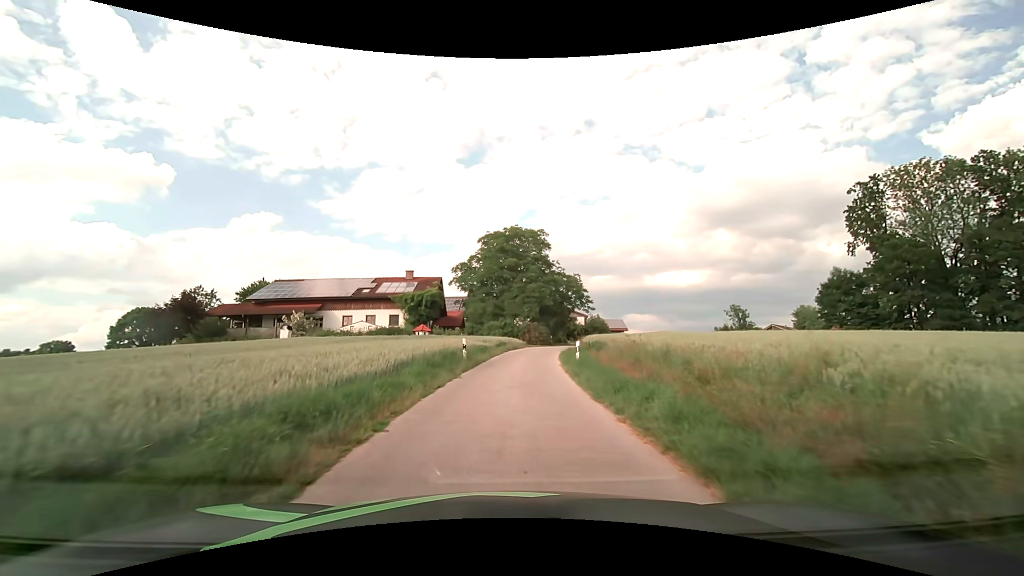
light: Day
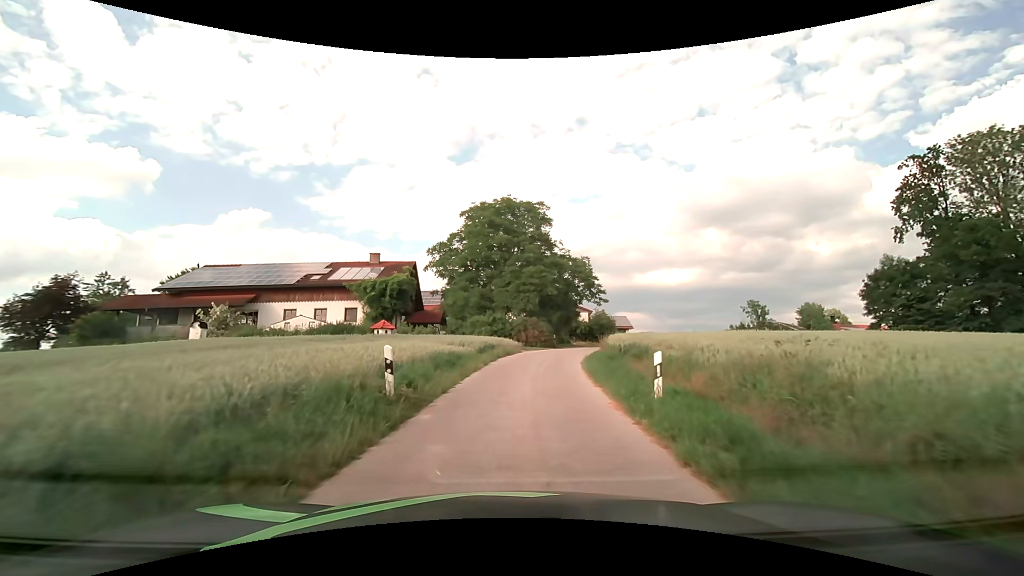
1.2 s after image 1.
(0.0, +11.8) m; +1°
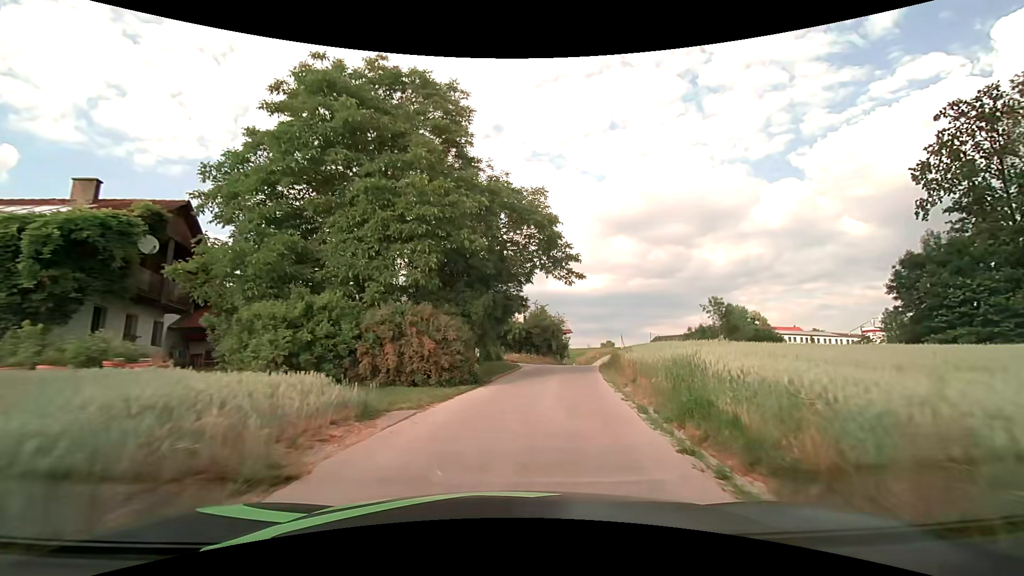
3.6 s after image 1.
(+1.6, +23.0) m; +10°
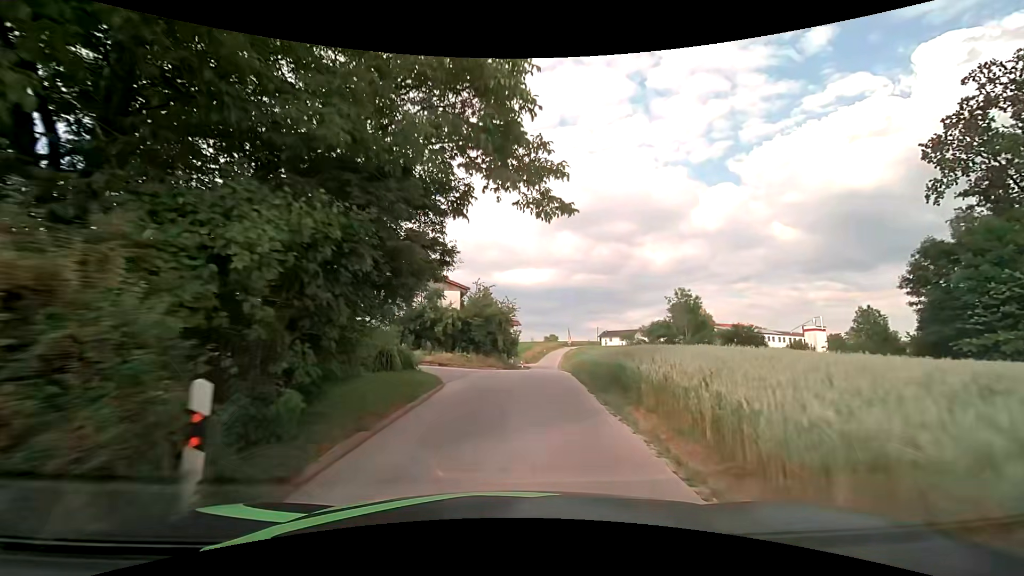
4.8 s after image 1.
(+0.7, +11.4) m; +6°
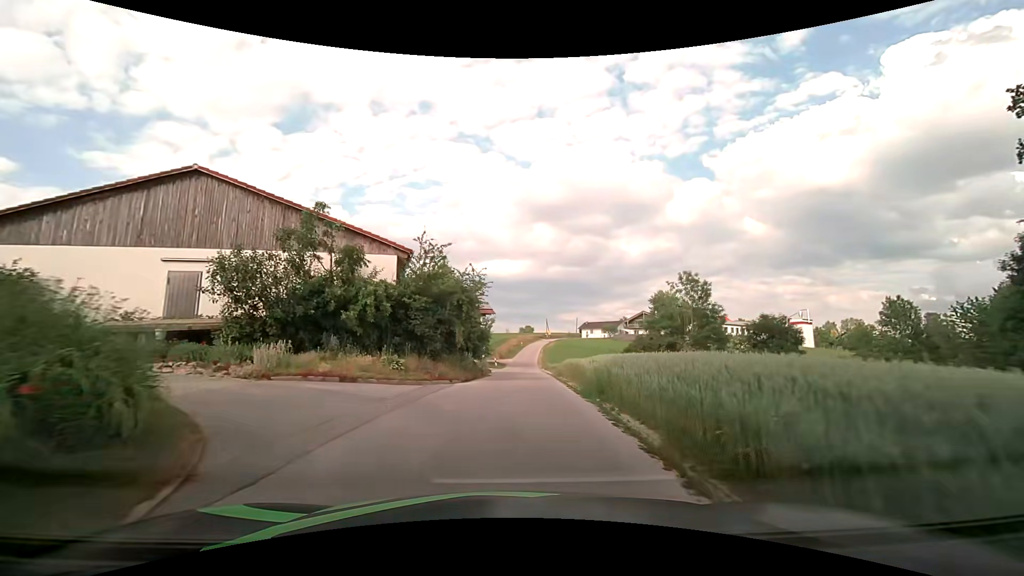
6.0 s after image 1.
(+0.4, +11.6) m; +4°
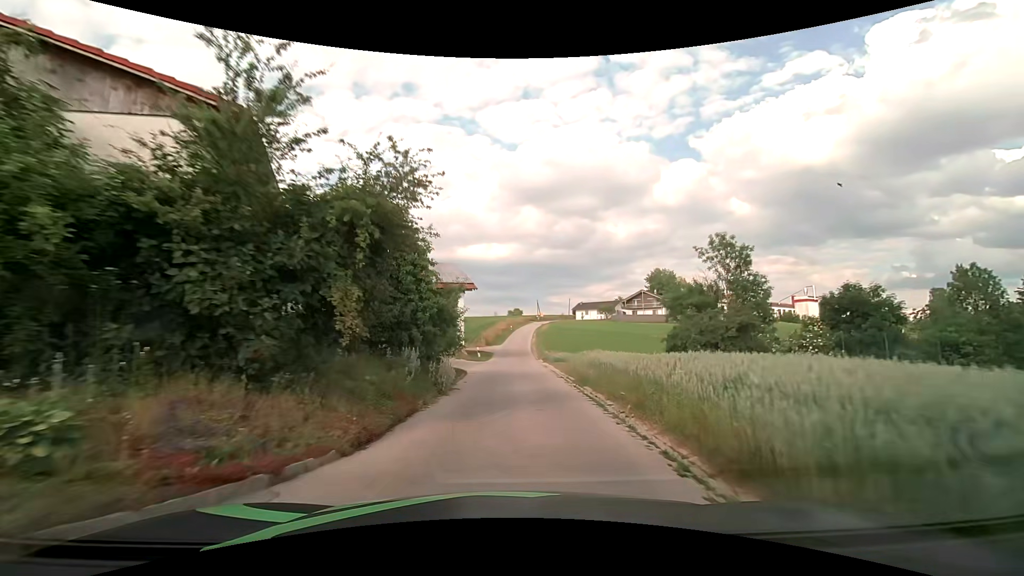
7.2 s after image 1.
(0.0, +12.0) m; +1°
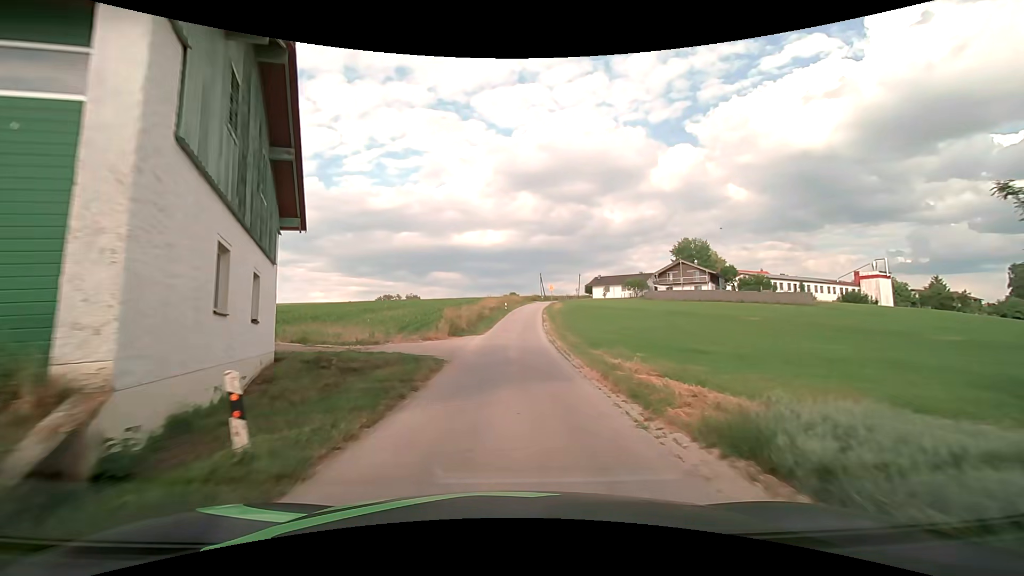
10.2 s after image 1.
(+0.4, +33.0) m; 0°
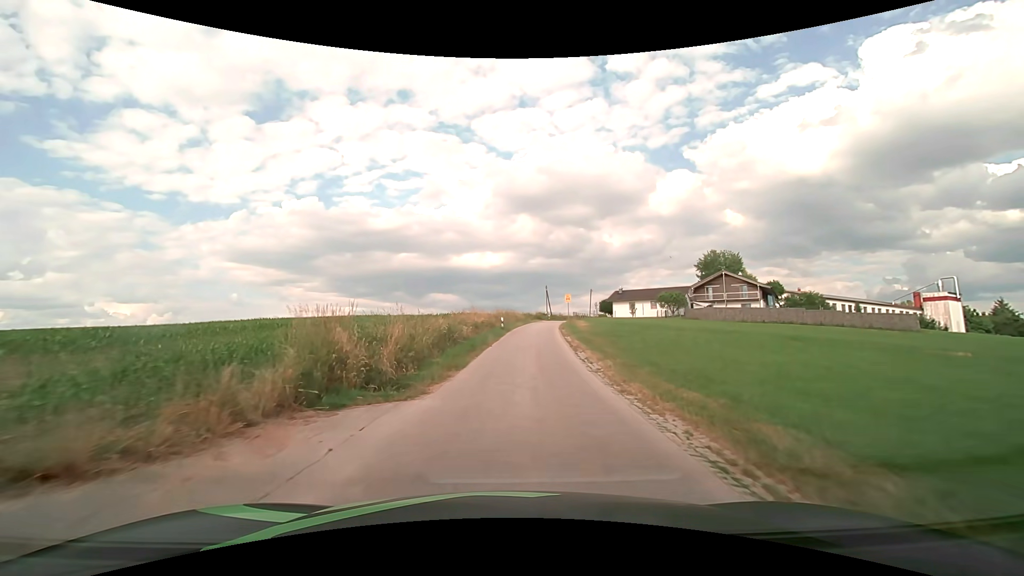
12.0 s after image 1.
(0.0, +20.8) m; 0°
(0, +10) (0, +20) (+1, +30) (+2, +40) (+3, +50) (+5, +60) (+6, +70) (+9, +79) (+12, +89) (+16, +98) m
